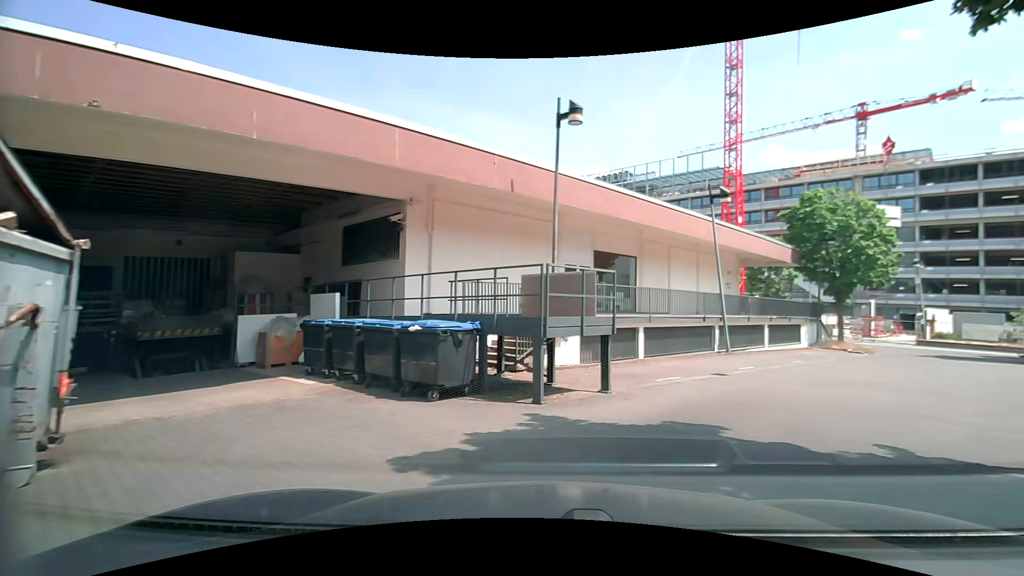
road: service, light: Day
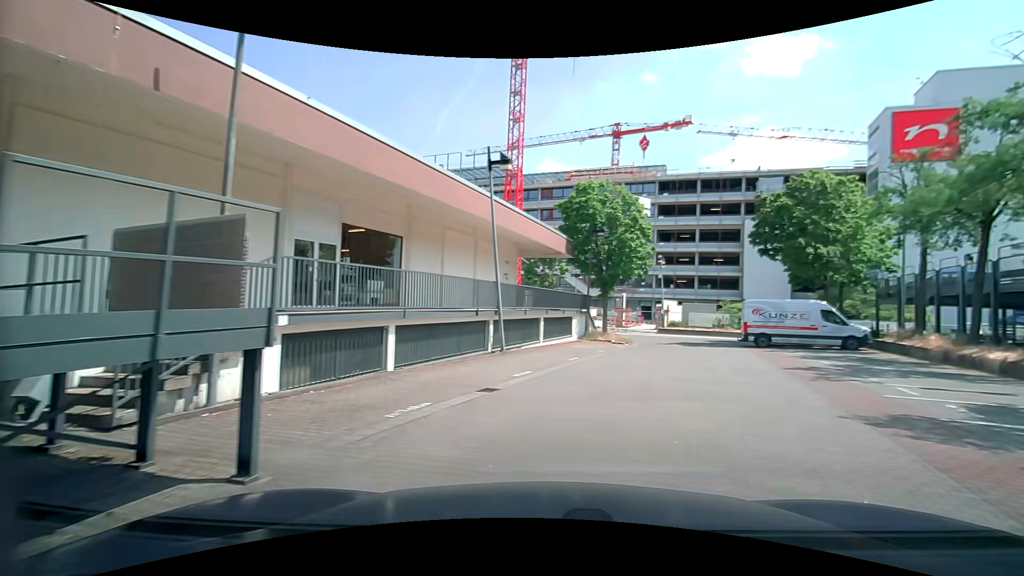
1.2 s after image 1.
(+1.1, +5.1) m; +27°
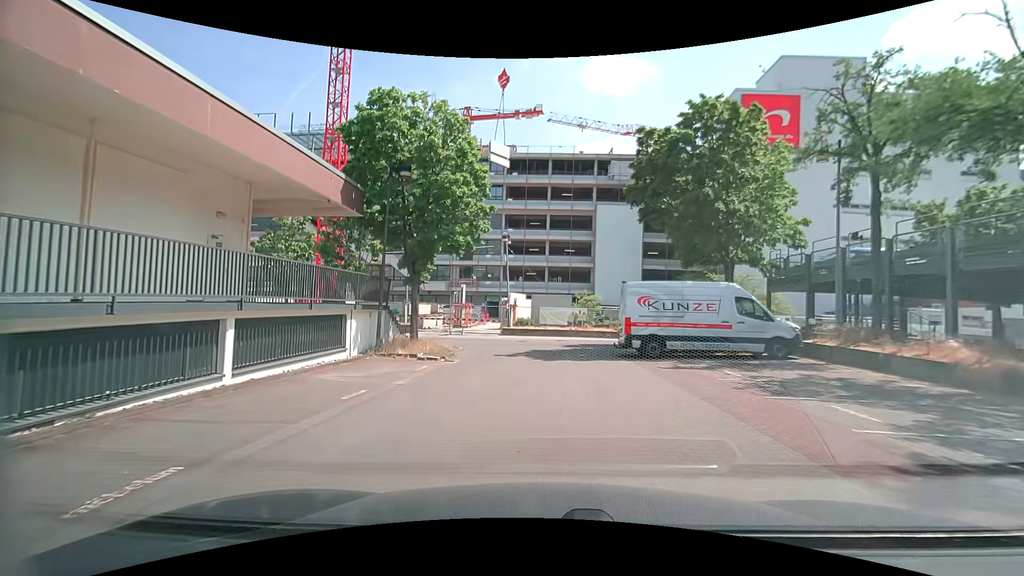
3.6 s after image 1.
(+2.1, +12.6) m; +14°
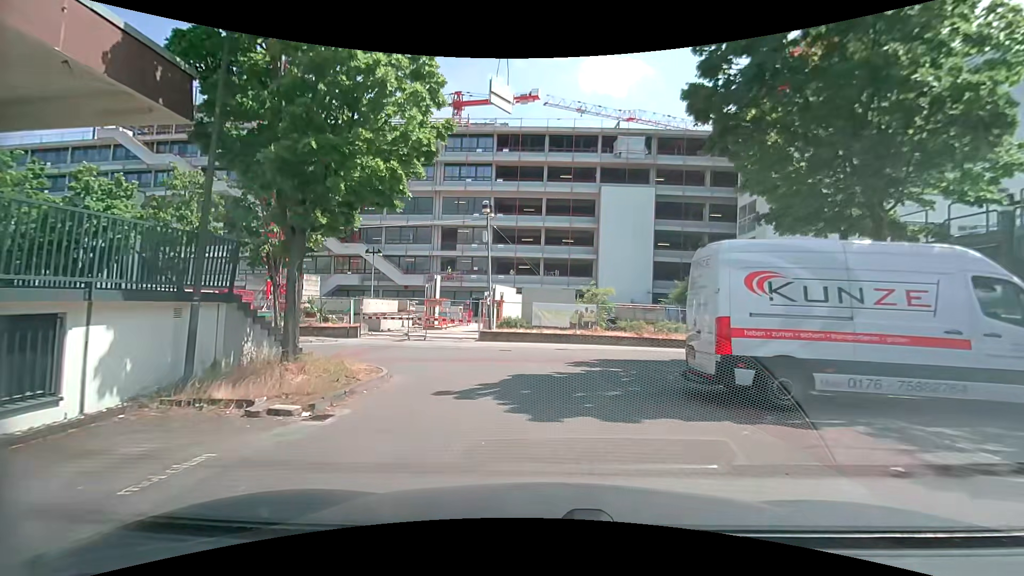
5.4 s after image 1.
(-0.1, +9.3) m; 0°
